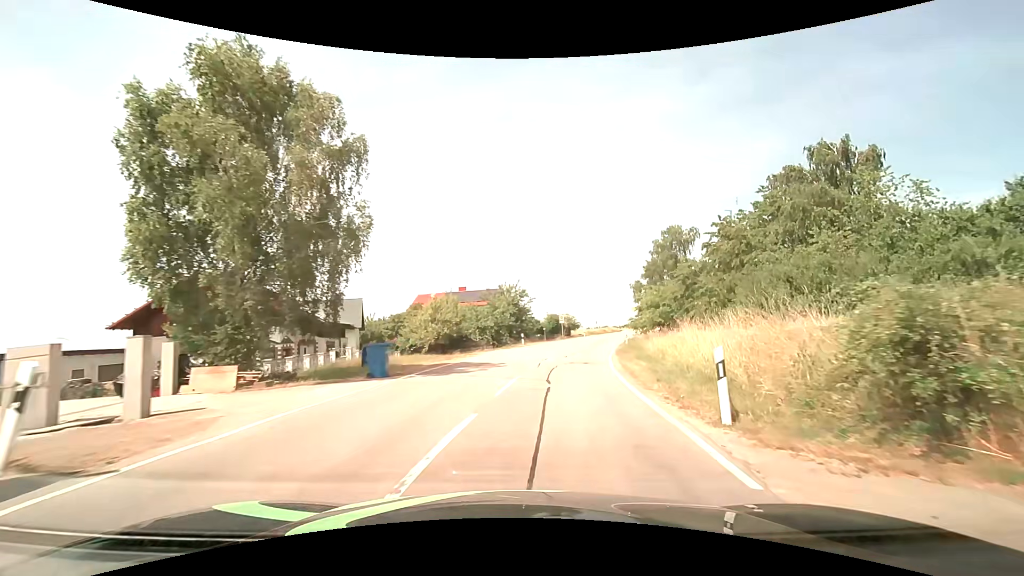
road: tertiary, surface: asphalt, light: Day
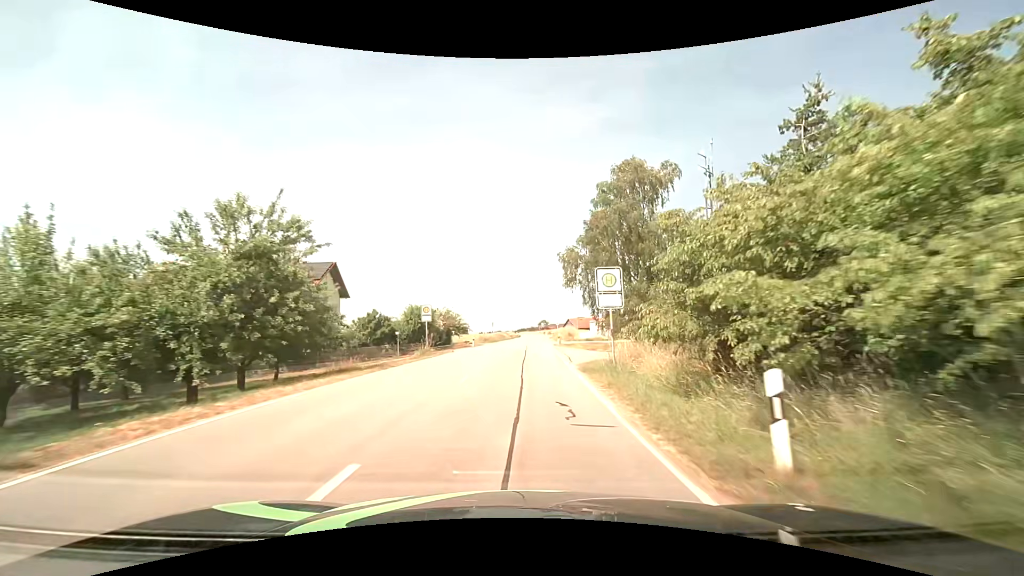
(+4.7, +33.9) m; +13°
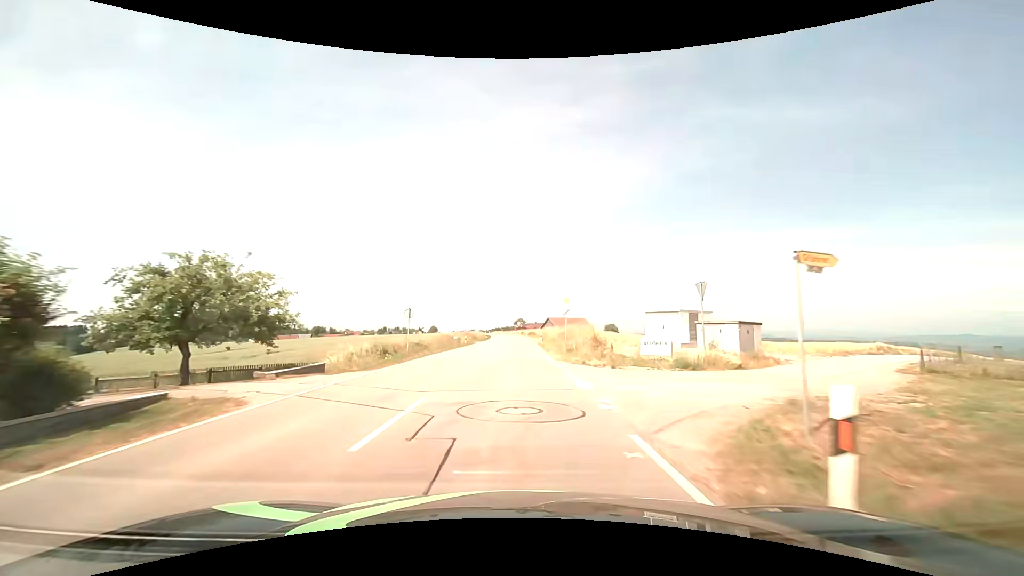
(+1.4, +42.8) m; +3°
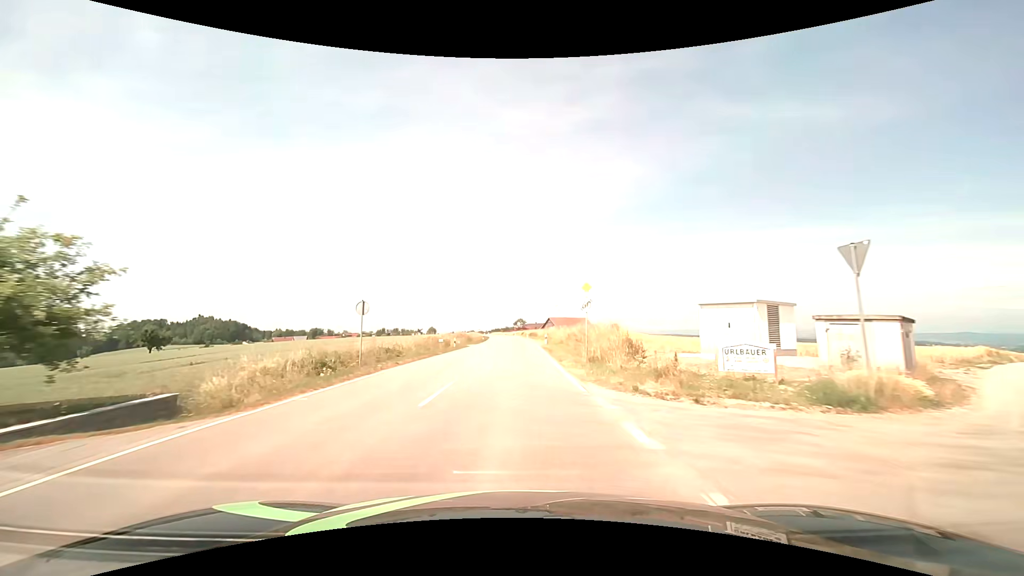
(+0.1, +9.0) m; +1°
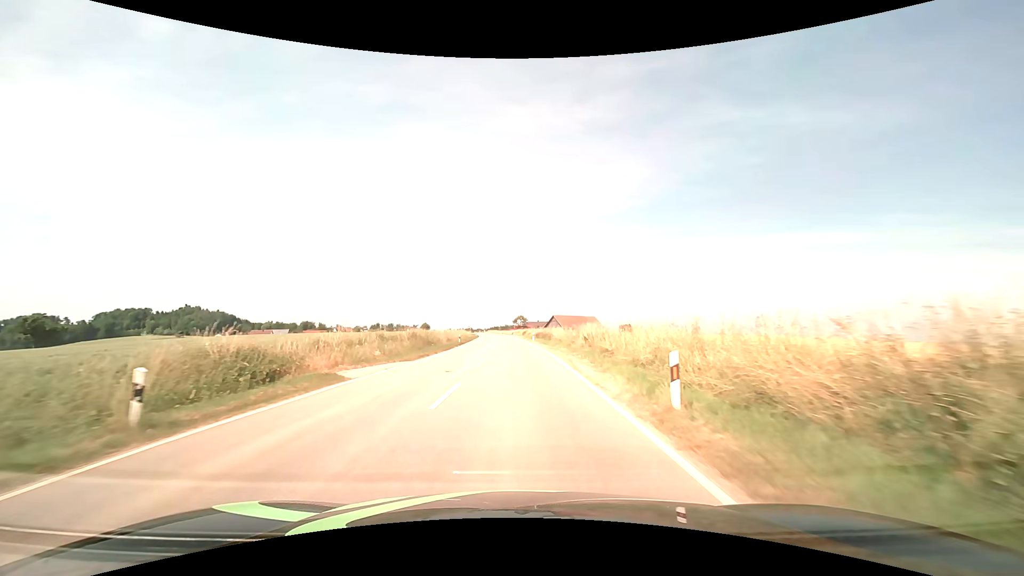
(-0.1, +35.8) m; 0°
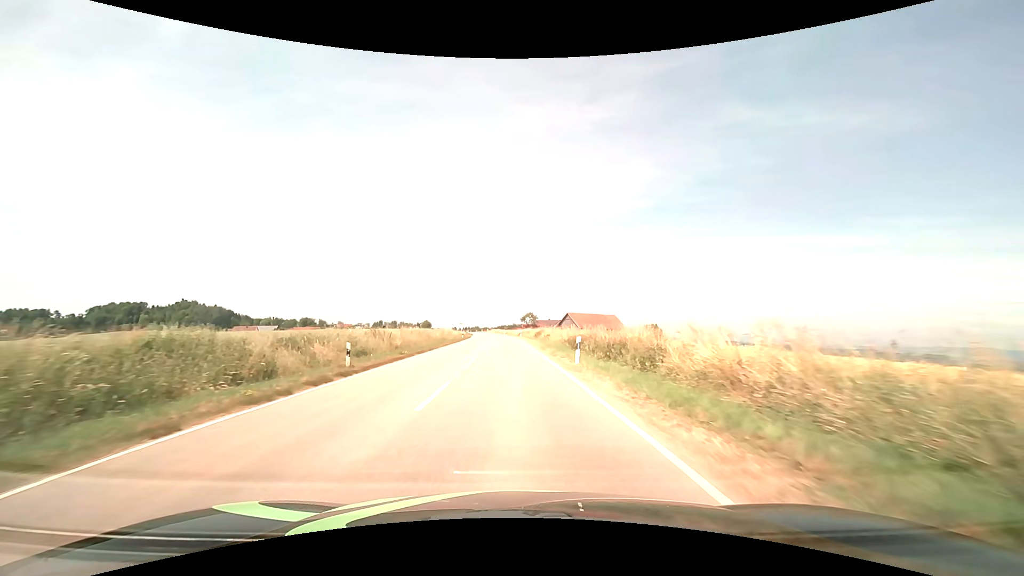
(-0.1, +36.2) m; -1°
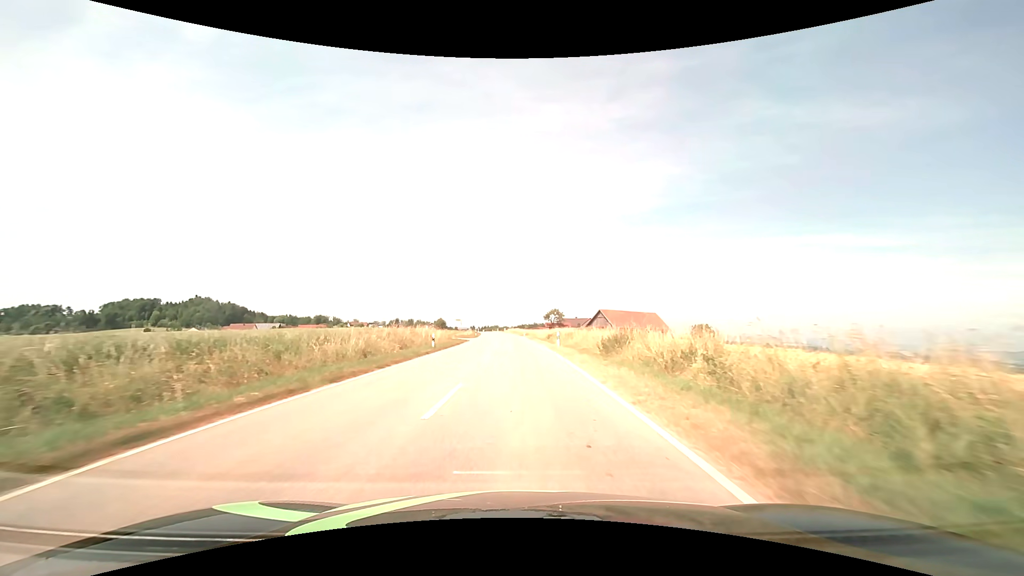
(-0.7, +35.5) m; -2°
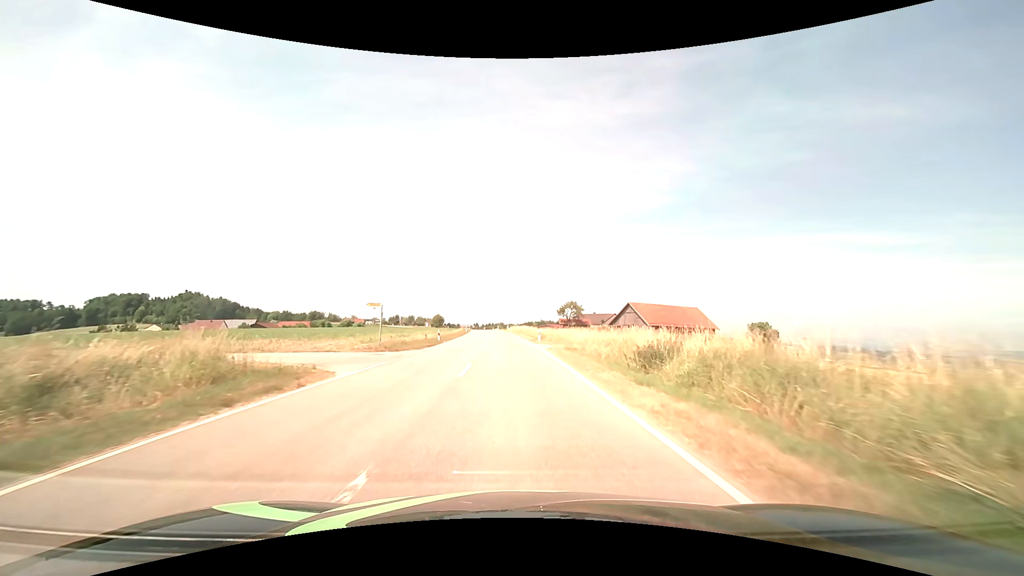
(-0.2, +41.5) m; -1°
